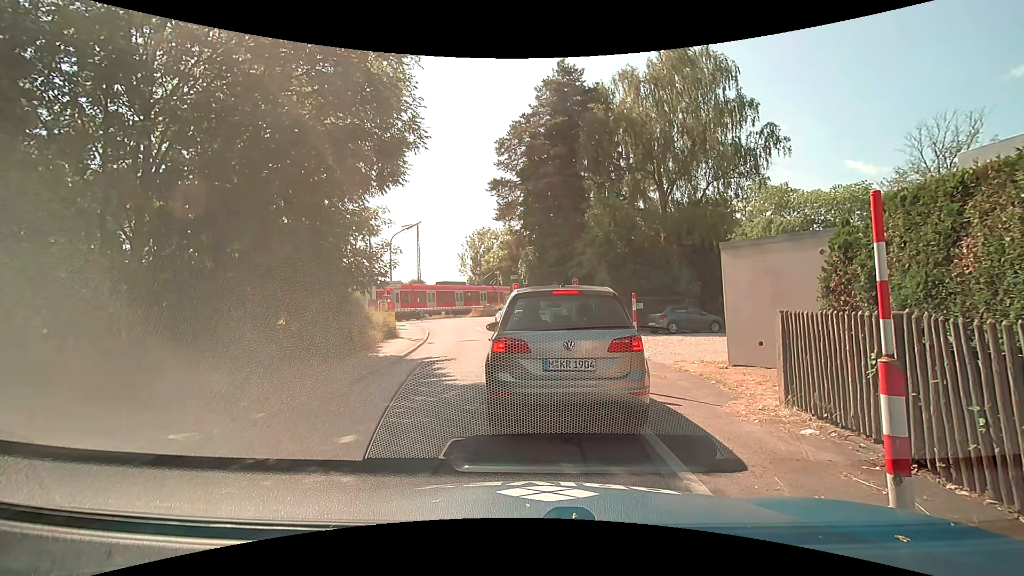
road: residential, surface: asphalt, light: Day
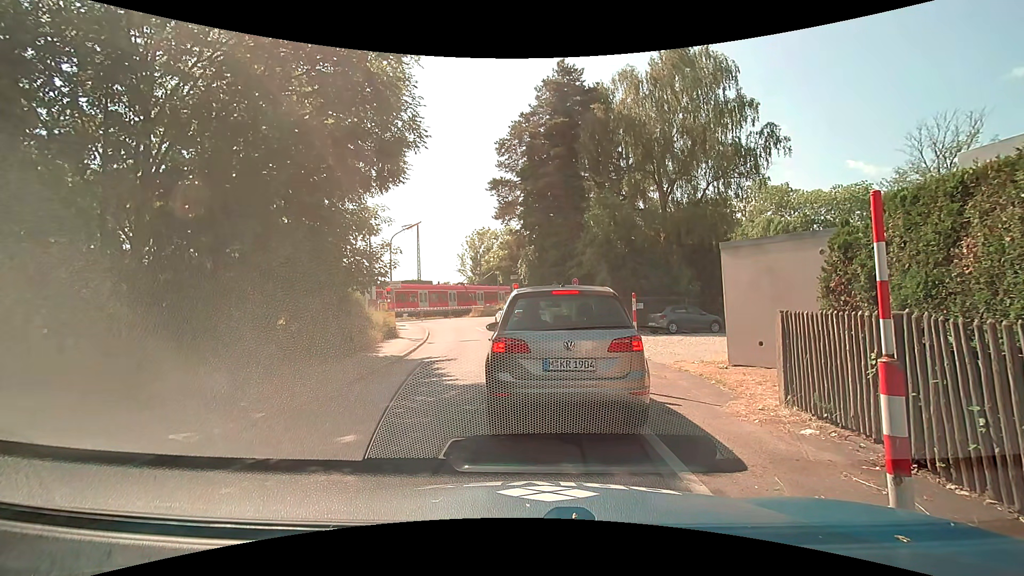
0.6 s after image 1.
(0.0, 0.0) m; 0°
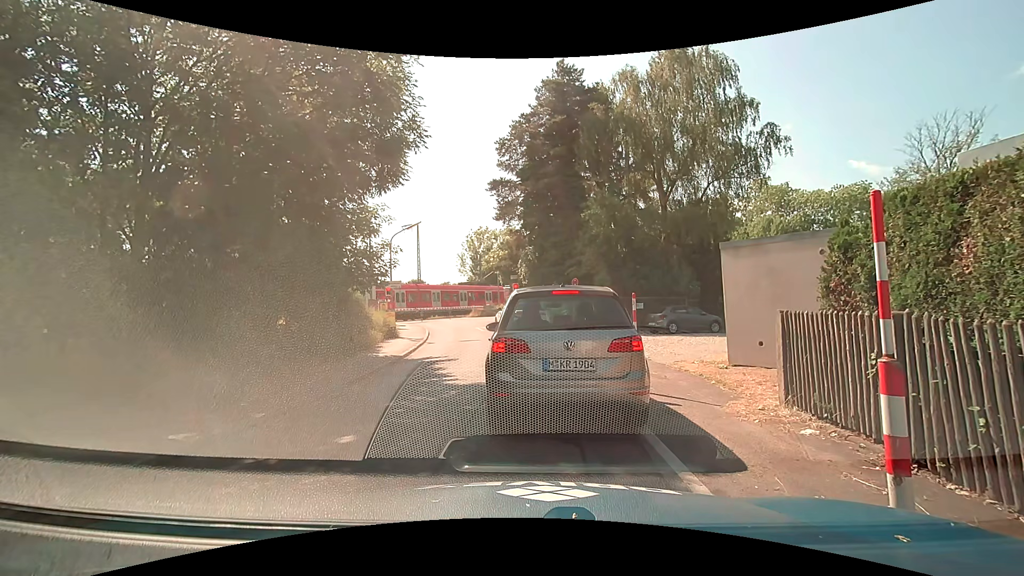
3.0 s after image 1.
(0.0, 0.0) m; 0°
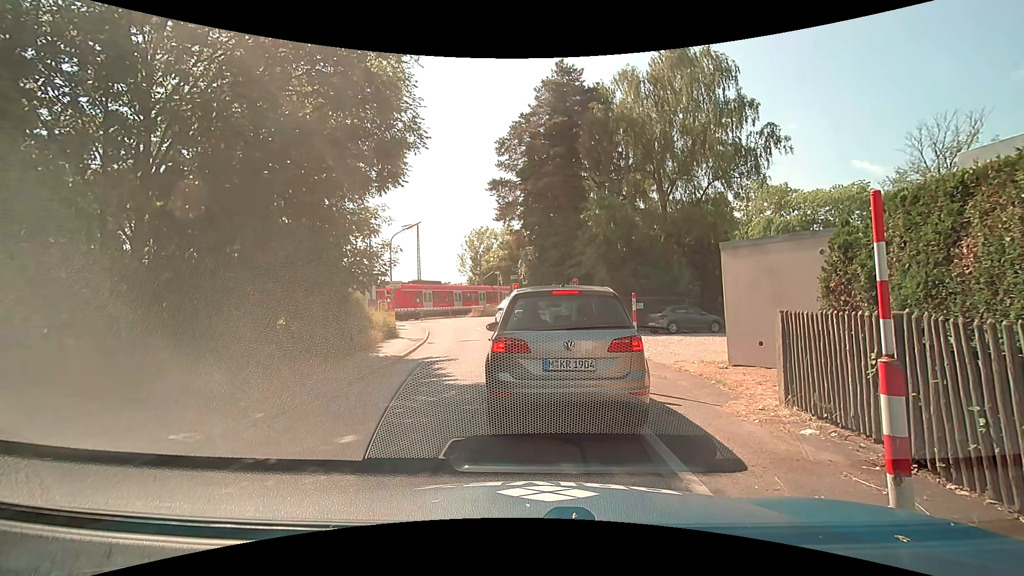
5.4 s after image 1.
(0.0, 0.0) m; 0°
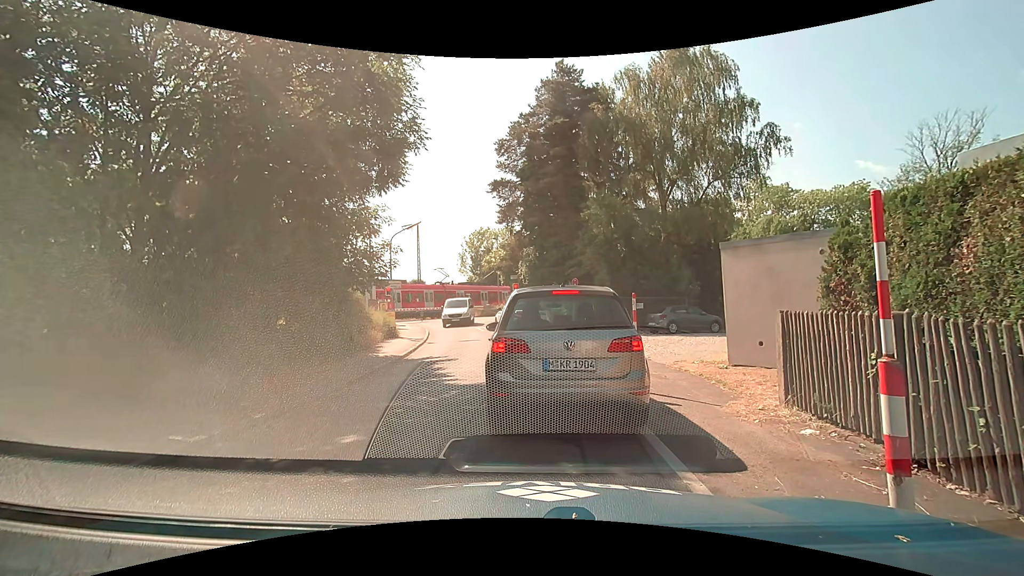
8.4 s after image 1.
(0.0, 0.0) m; 0°
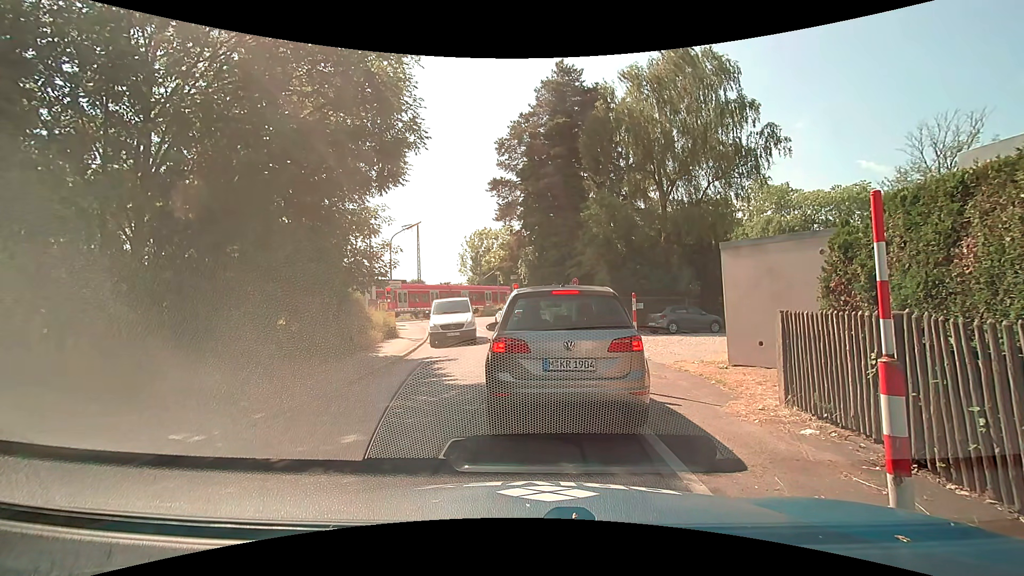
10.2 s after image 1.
(0.0, 0.0) m; 0°
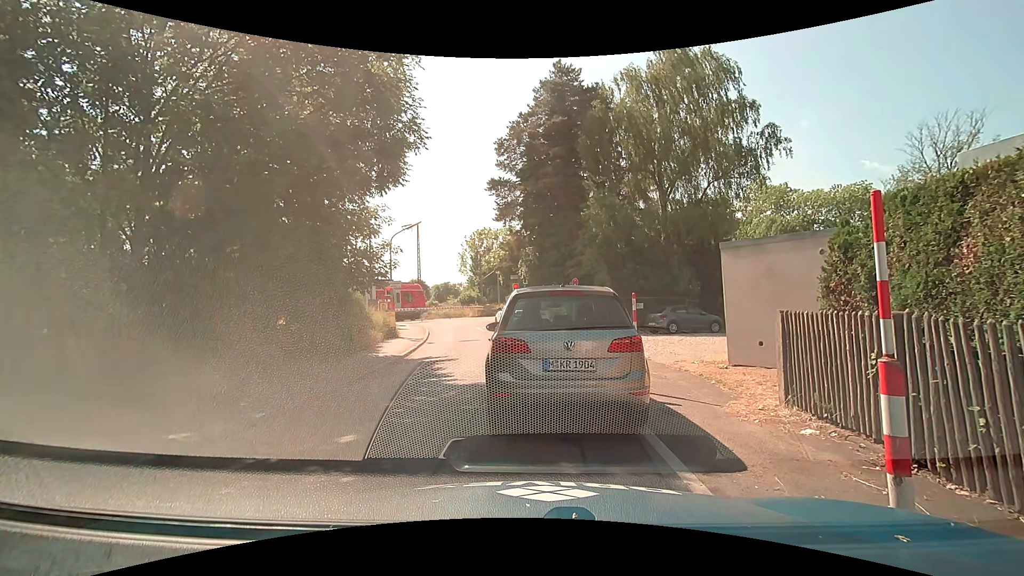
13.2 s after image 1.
(0.0, 0.0) m; 0°
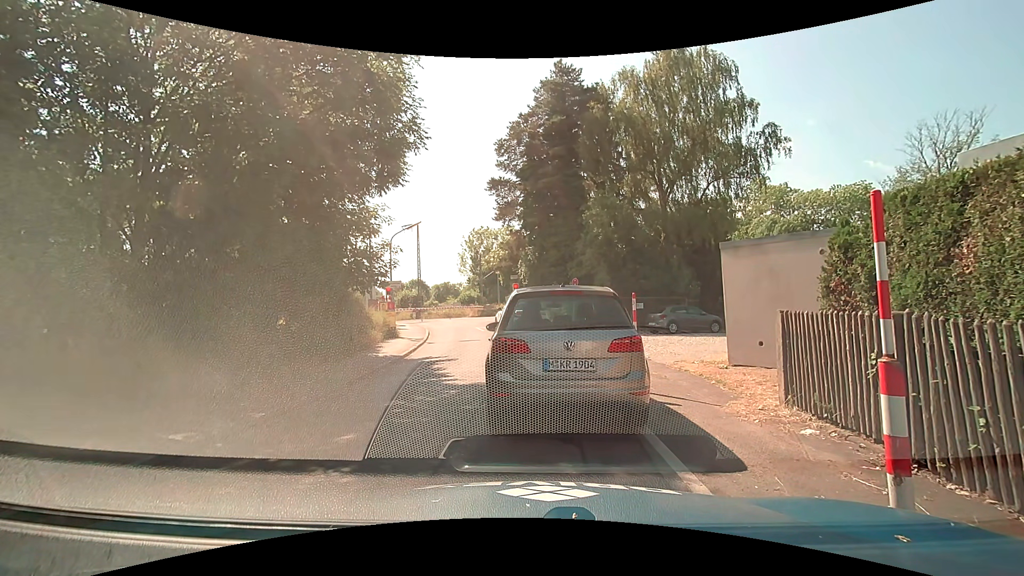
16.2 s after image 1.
(0.0, 0.0) m; 0°
